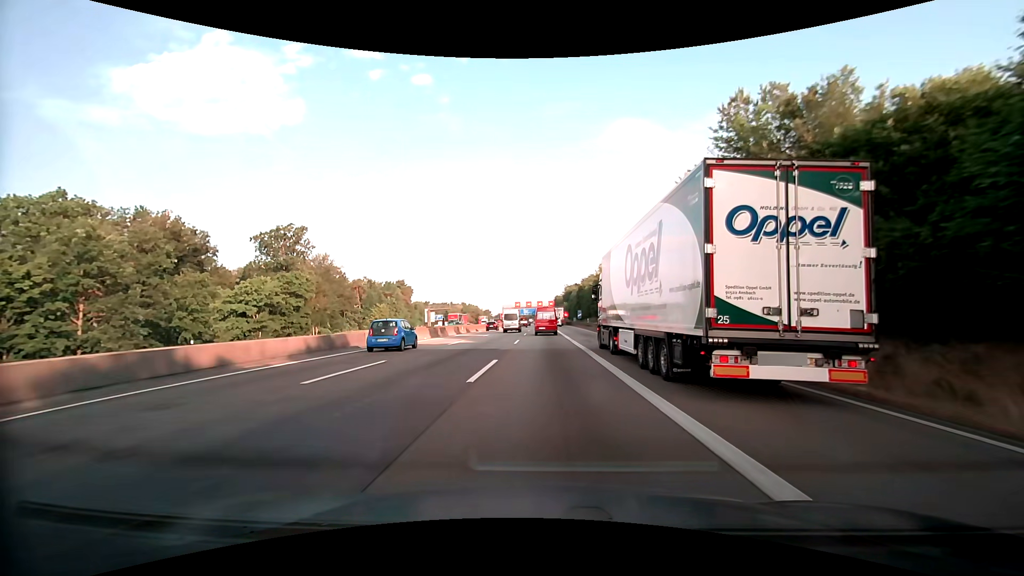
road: motorway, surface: asphalt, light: Day
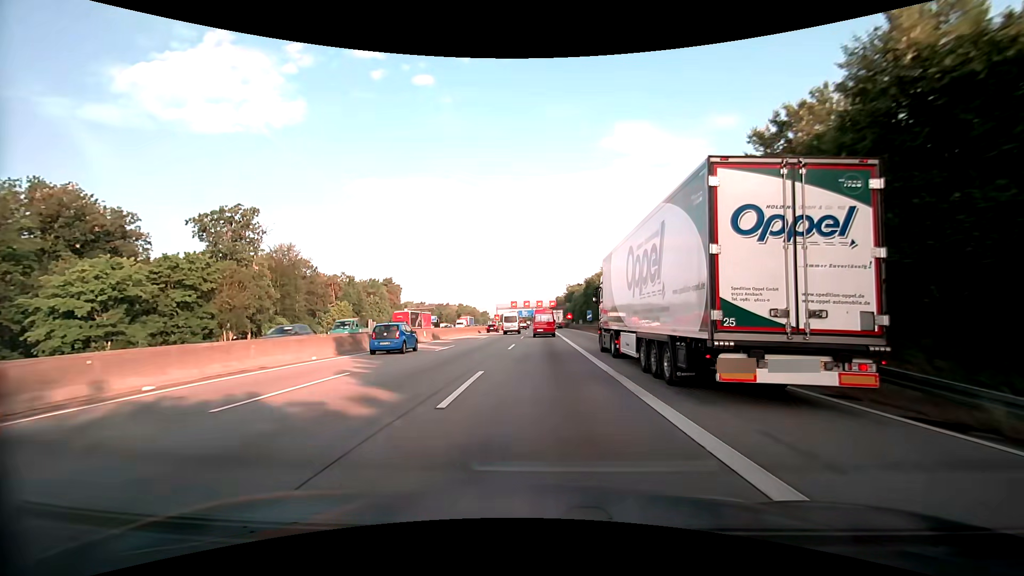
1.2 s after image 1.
(-0.1, +20.9) m; 0°
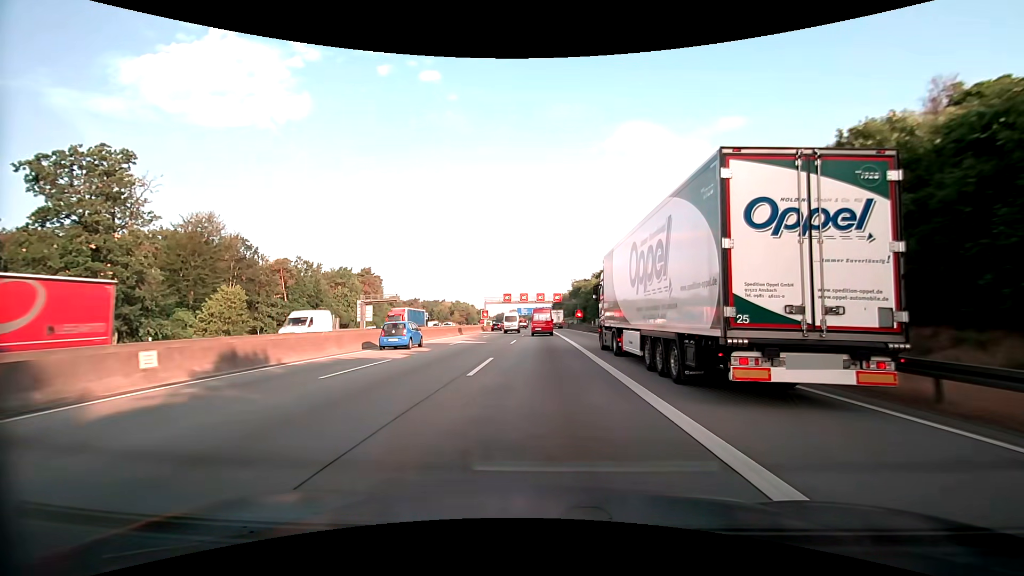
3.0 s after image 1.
(-0.1, +31.7) m; -1°
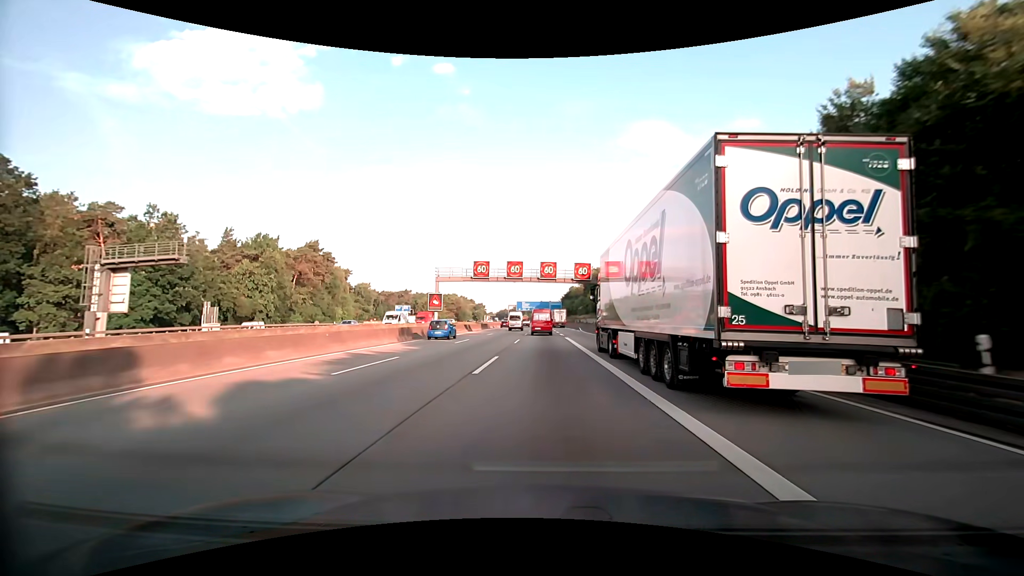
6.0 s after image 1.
(0.0, +53.7) m; 0°
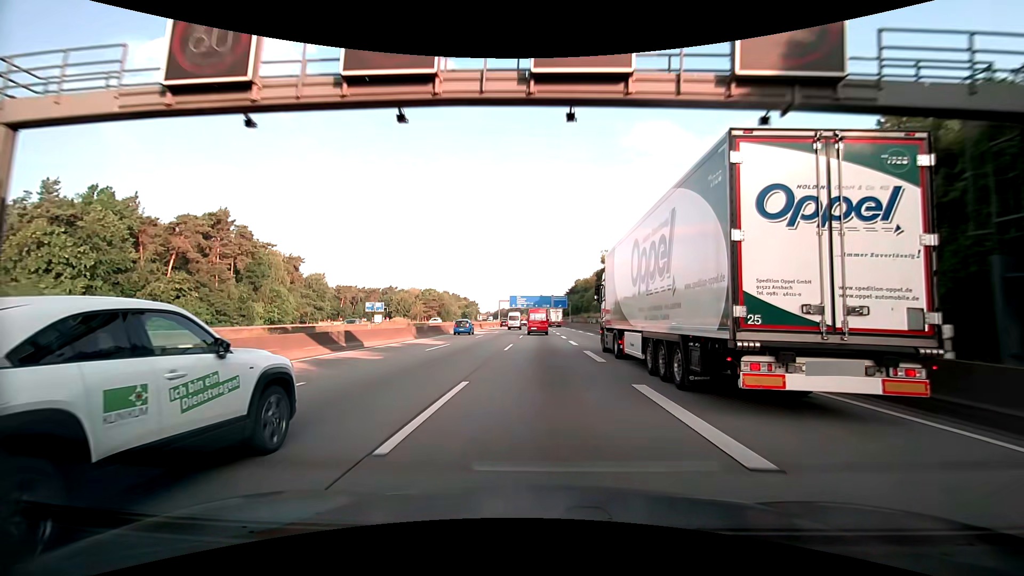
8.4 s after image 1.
(0.0, +43.8) m; 0°
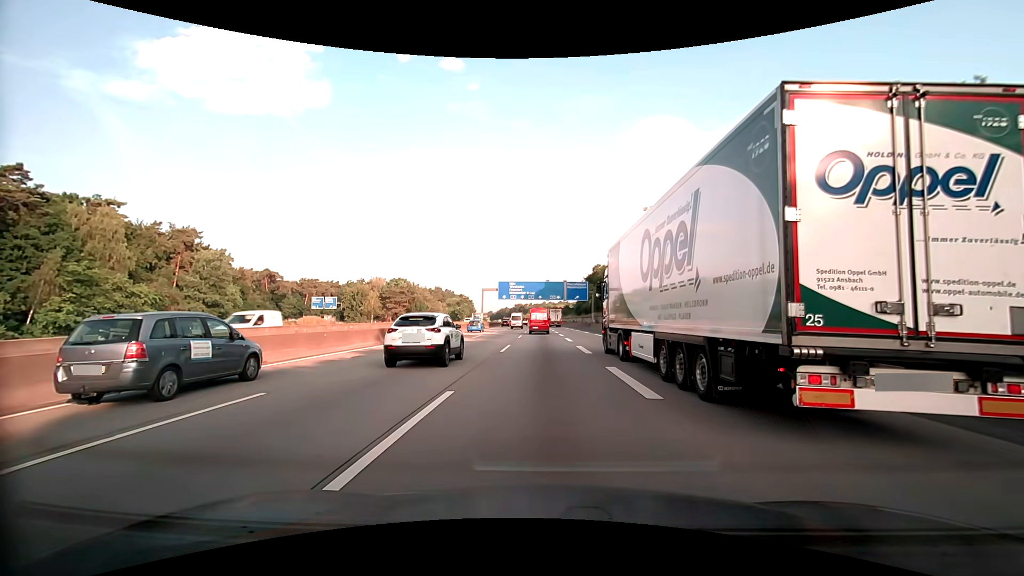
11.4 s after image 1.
(-0.2, +55.8) m; -1°
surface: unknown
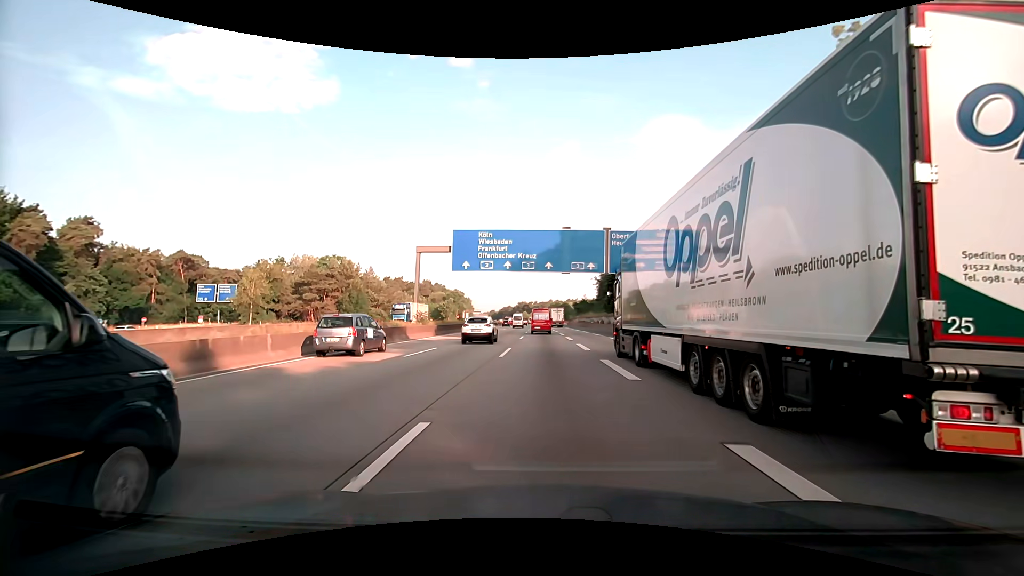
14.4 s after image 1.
(-0.5, +56.9) m; -1°
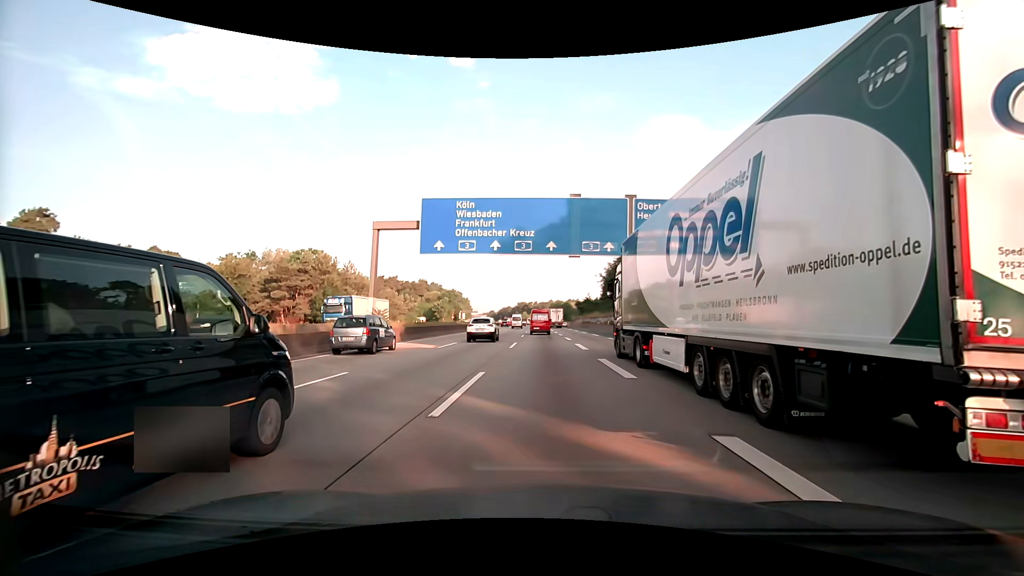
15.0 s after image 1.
(0.0, +11.5) m; 0°
(0, +10) (0, +20) (0, +30) (0, +40) (0, +50) (0, +60) (0, +70) (0, +80) (-1, +90) (-1, +100) m
